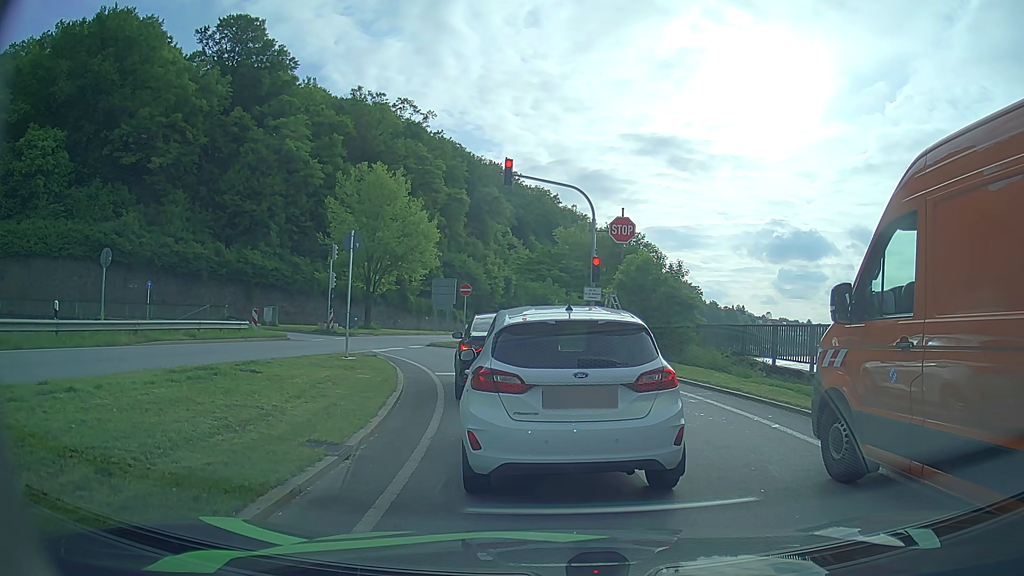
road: primary_link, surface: asphalt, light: Day
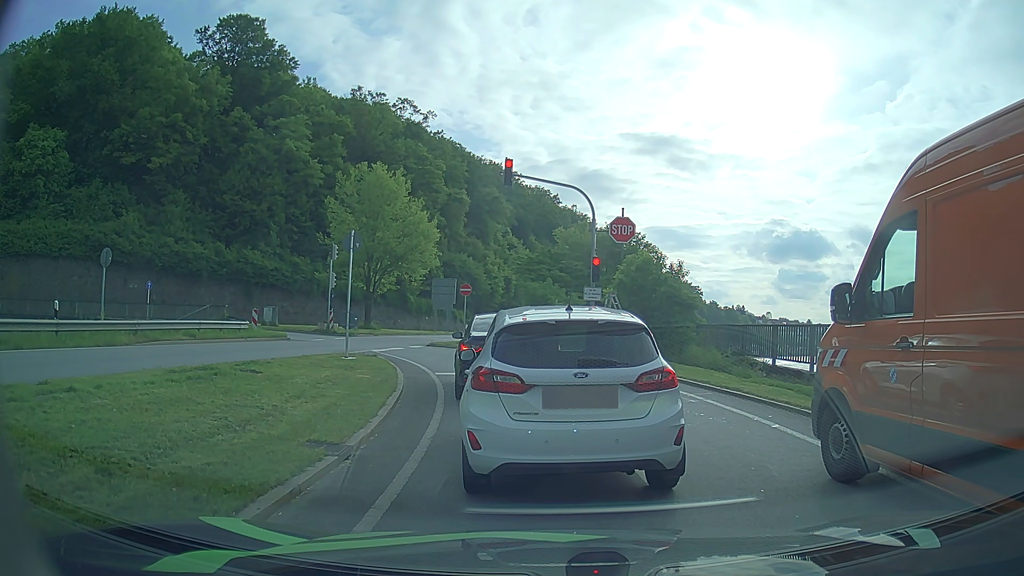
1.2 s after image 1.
(0.0, 0.0) m; 0°
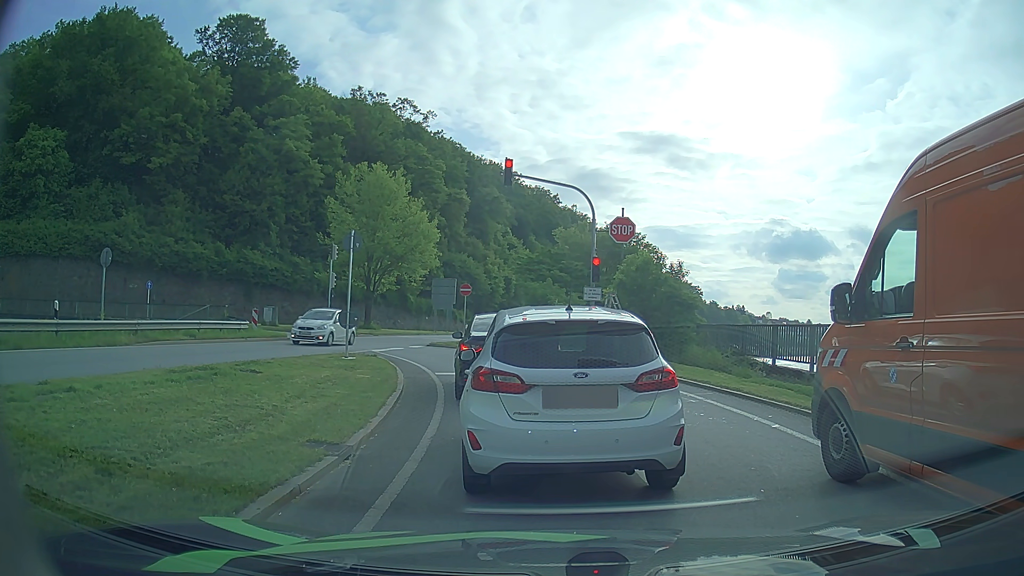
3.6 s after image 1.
(0.0, 0.0) m; 0°
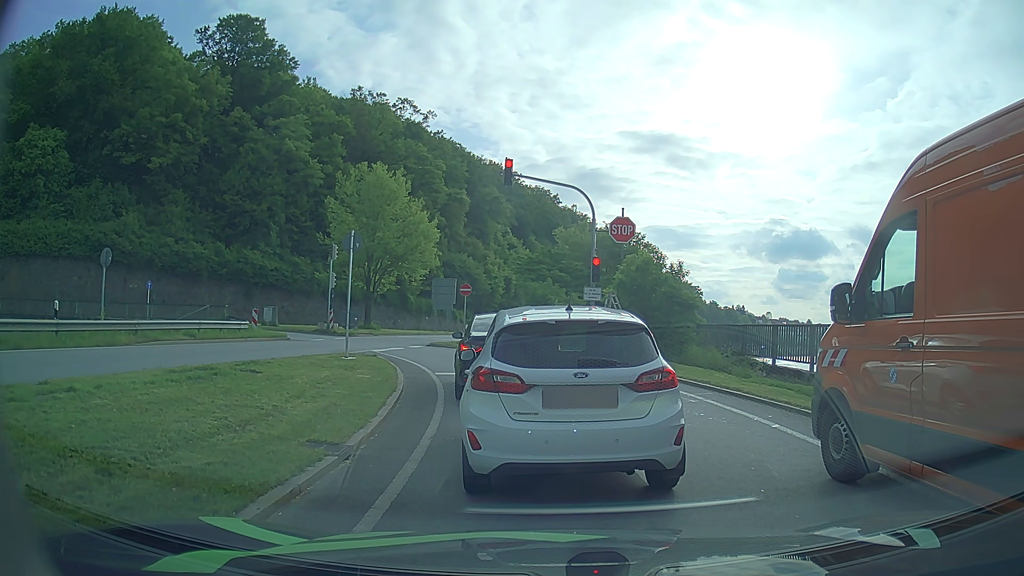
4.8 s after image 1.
(0.0, 0.0) m; 0°
